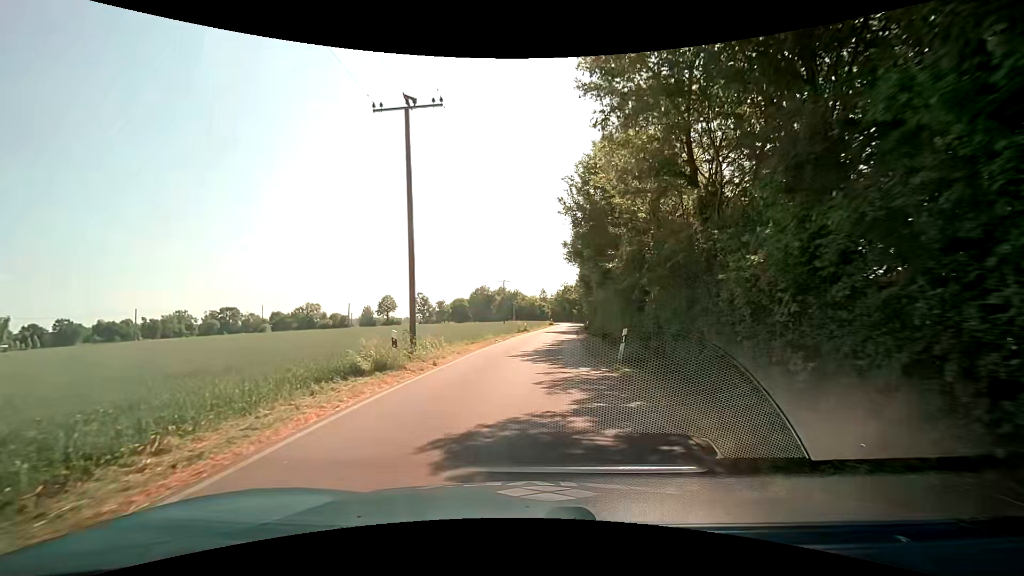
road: unclassified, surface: asphalt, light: Day
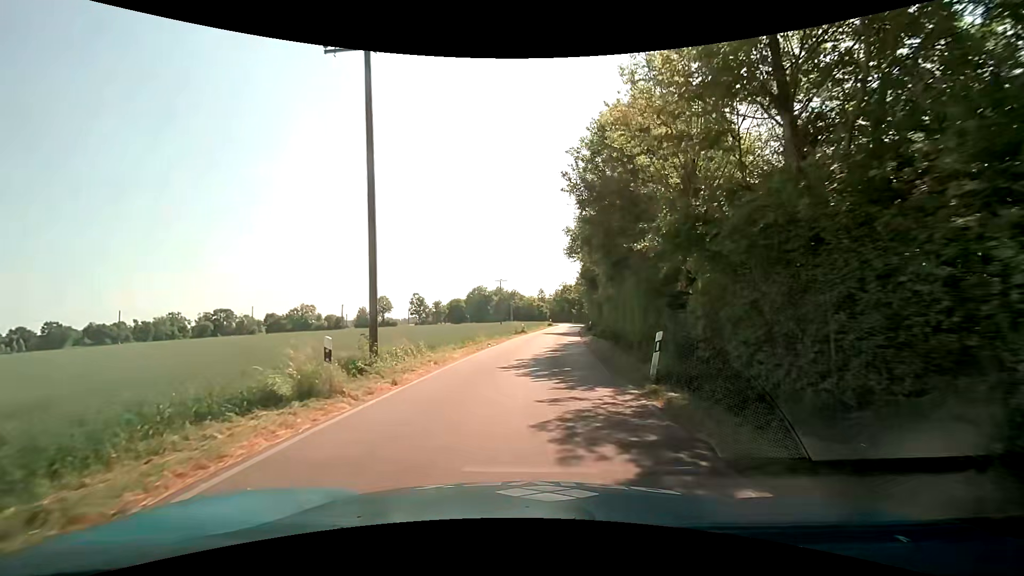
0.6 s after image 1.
(0.0, +4.2) m; +1°
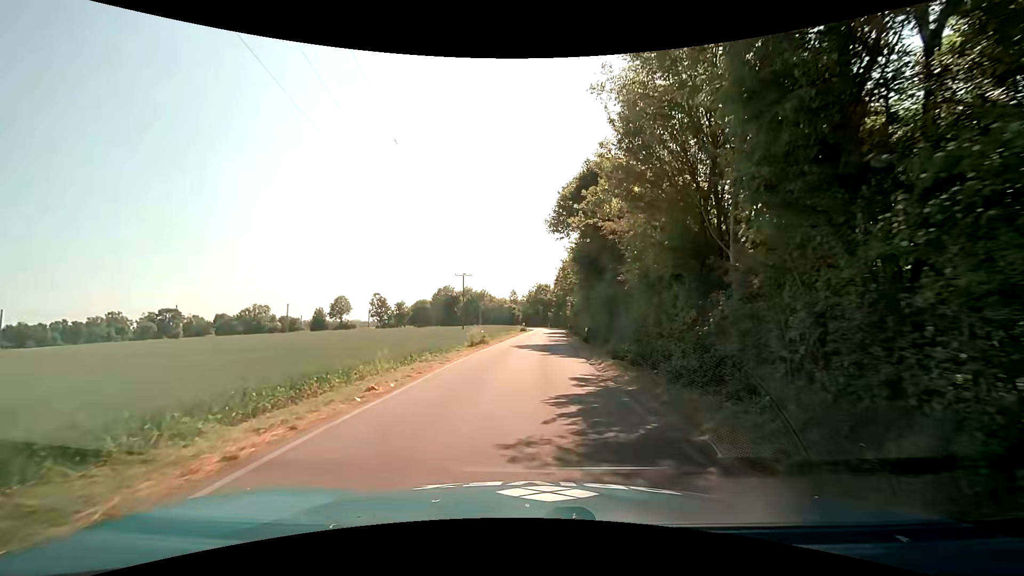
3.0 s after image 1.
(-0.1, +17.3) m; +1°
(0, +10) (+1, +20) (+1, +30) (+2, +40) (+3, +50) (+3, +60) (+4, +70) (+5, +80) (+5, +90) (+6, +100) m
